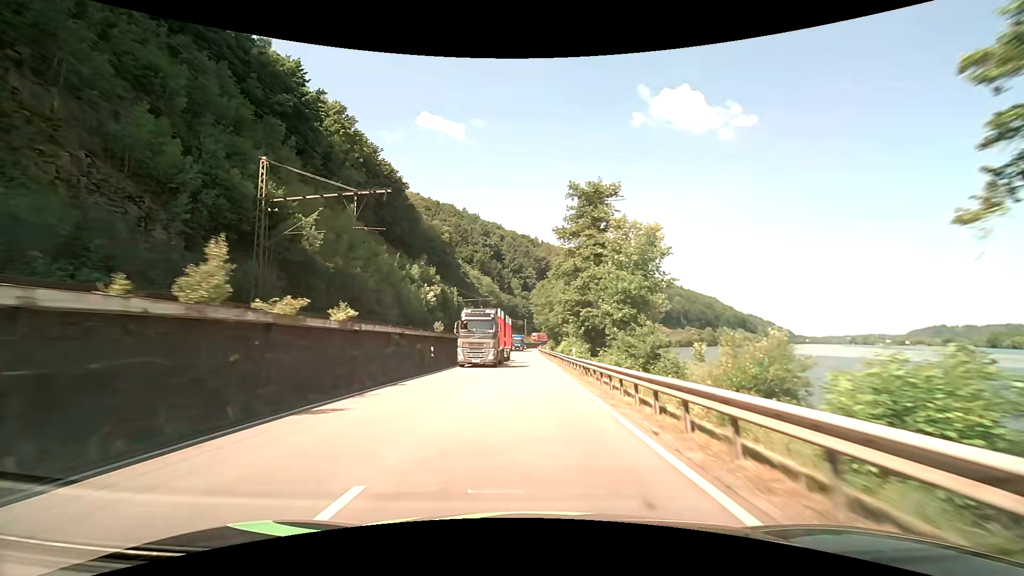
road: primary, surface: asphalt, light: Day
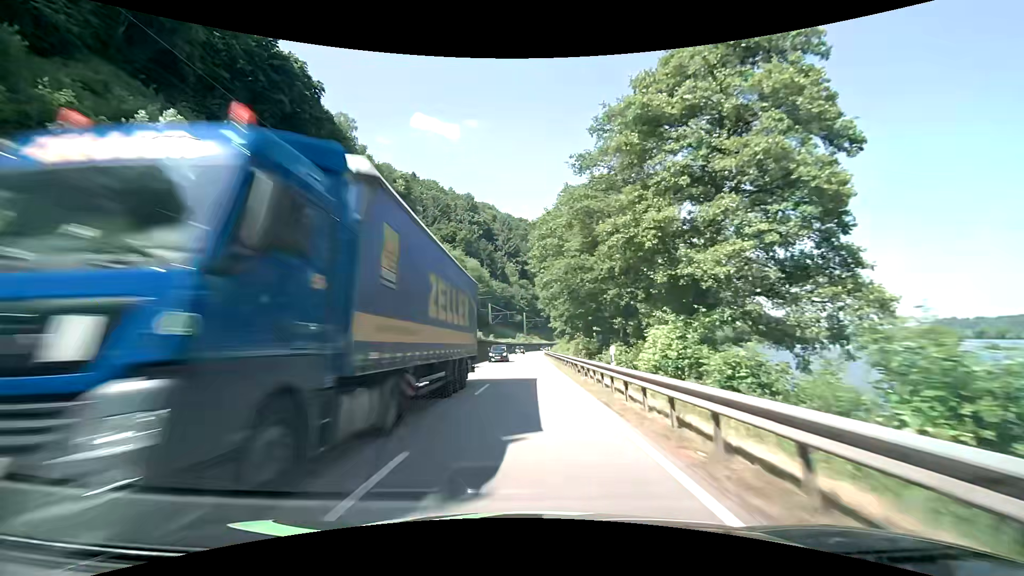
(+0.1, +58.2) m; 0°
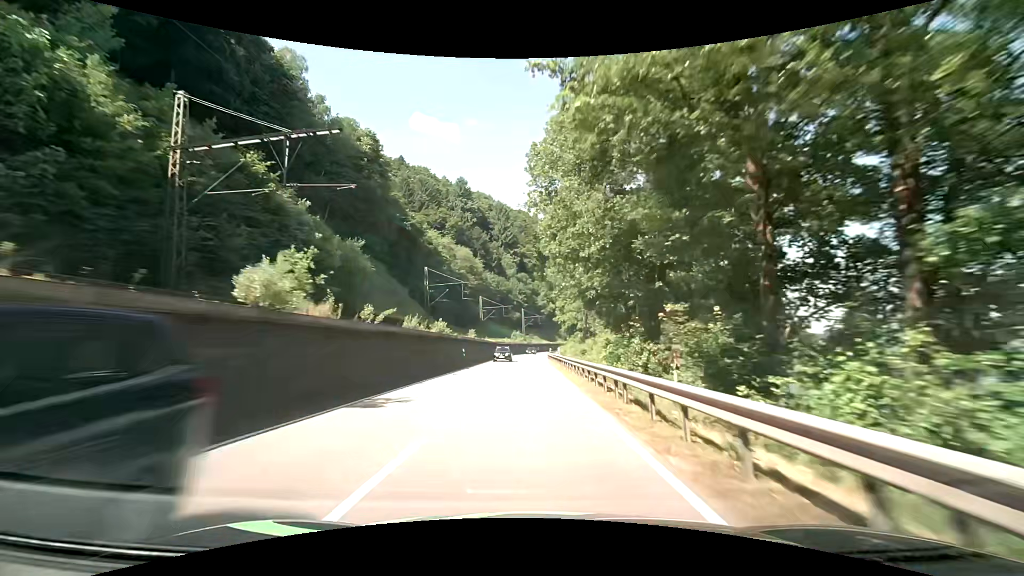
(0.0, +23.2) m; 0°
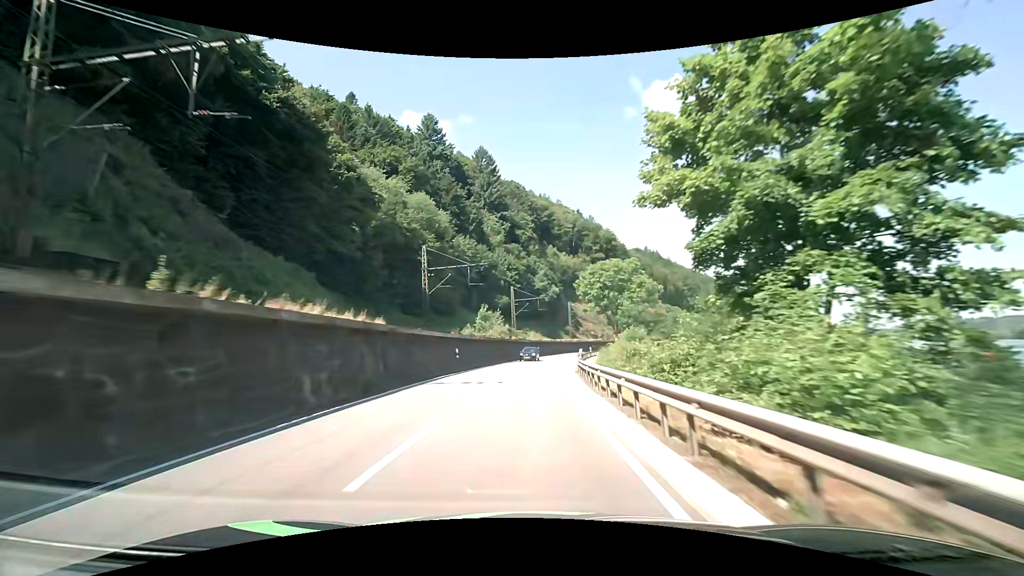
(+0.3, +58.0) m; +1°
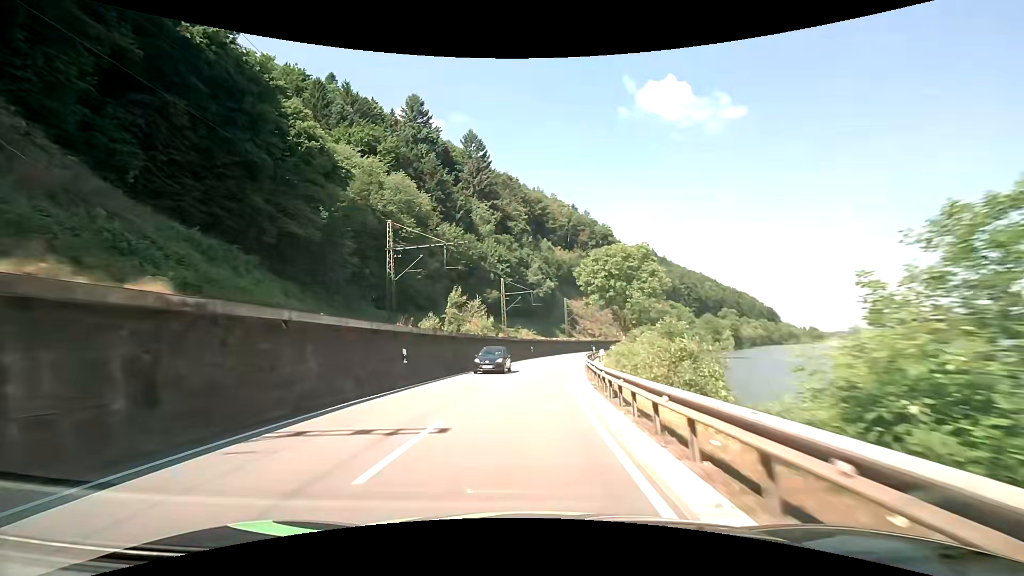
(+0.1, +11.6) m; +1°
